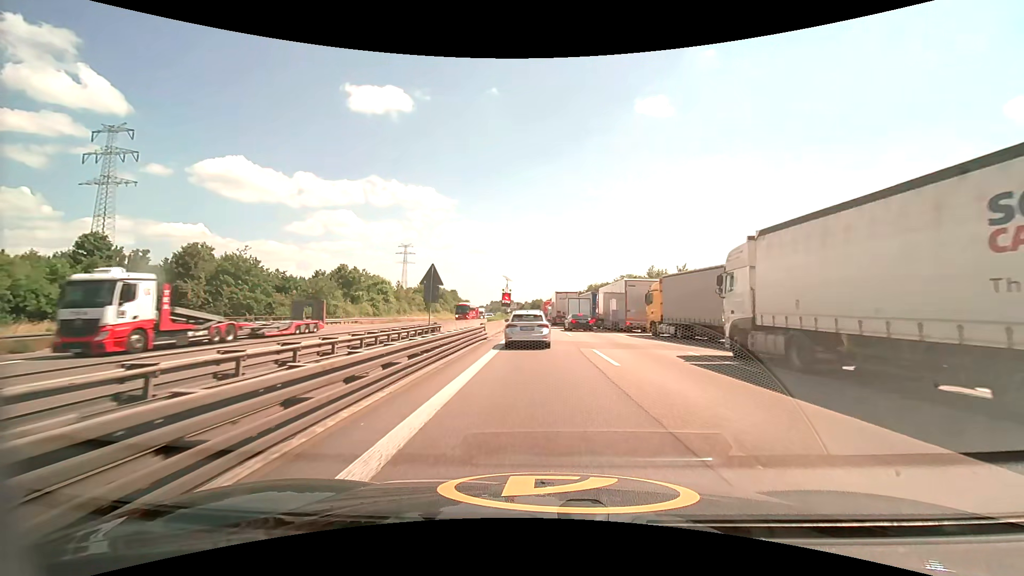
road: motorway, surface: asphalt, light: Day
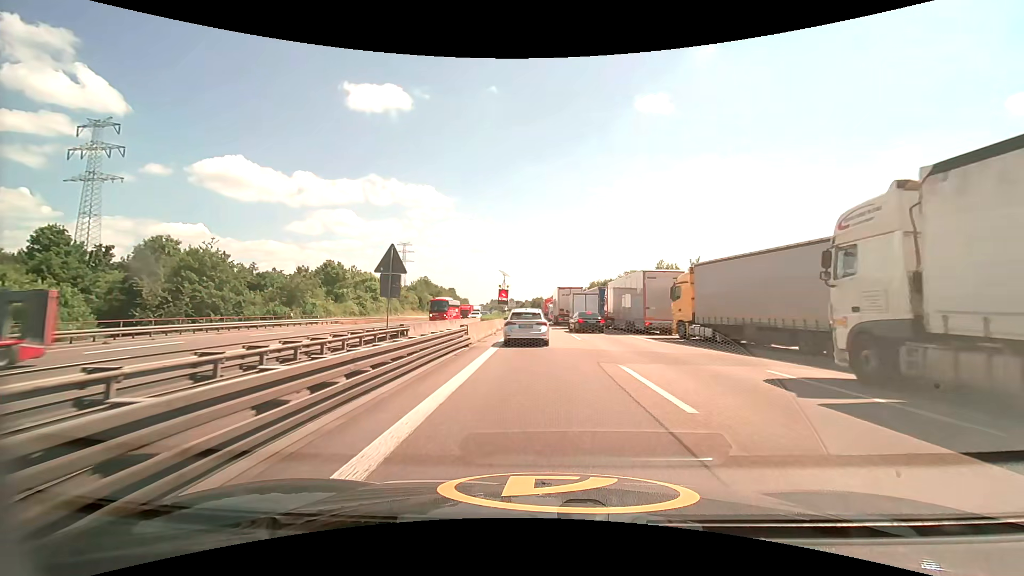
(0.0, +6.5) m; 0°
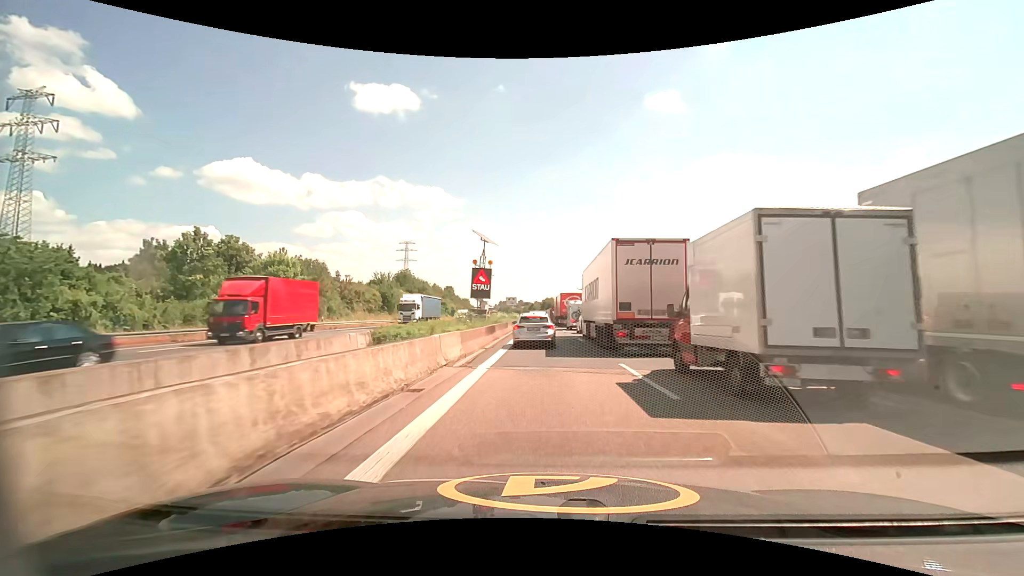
(-0.4, +33.9) m; -1°
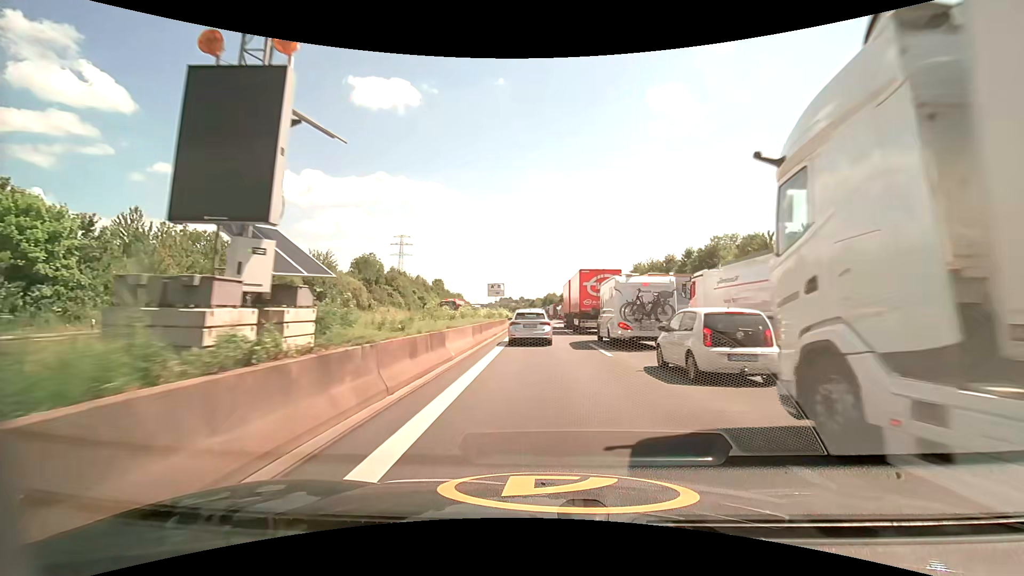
(-0.1, +27.5) m; 0°
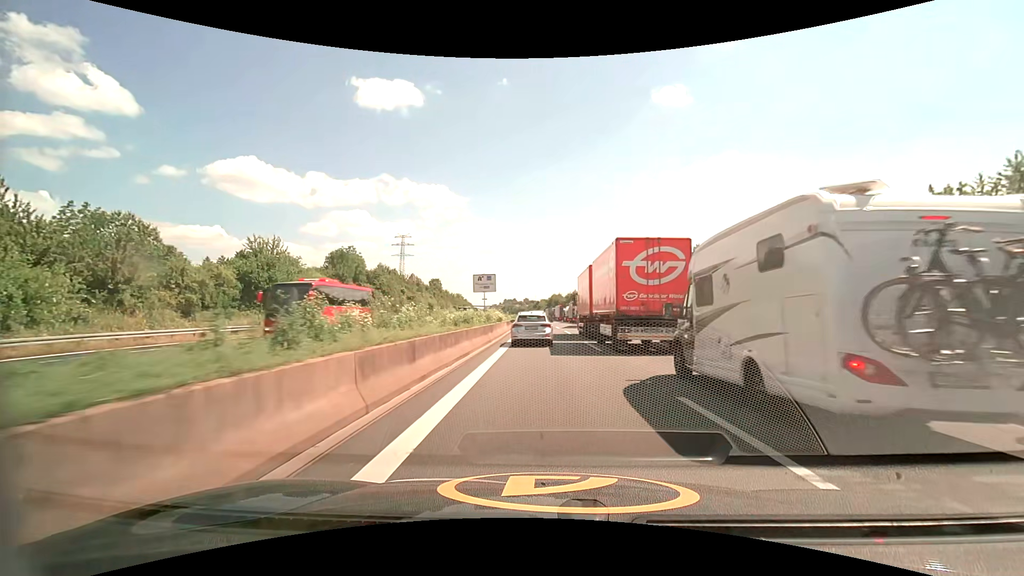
(0.0, +13.2) m; -1°
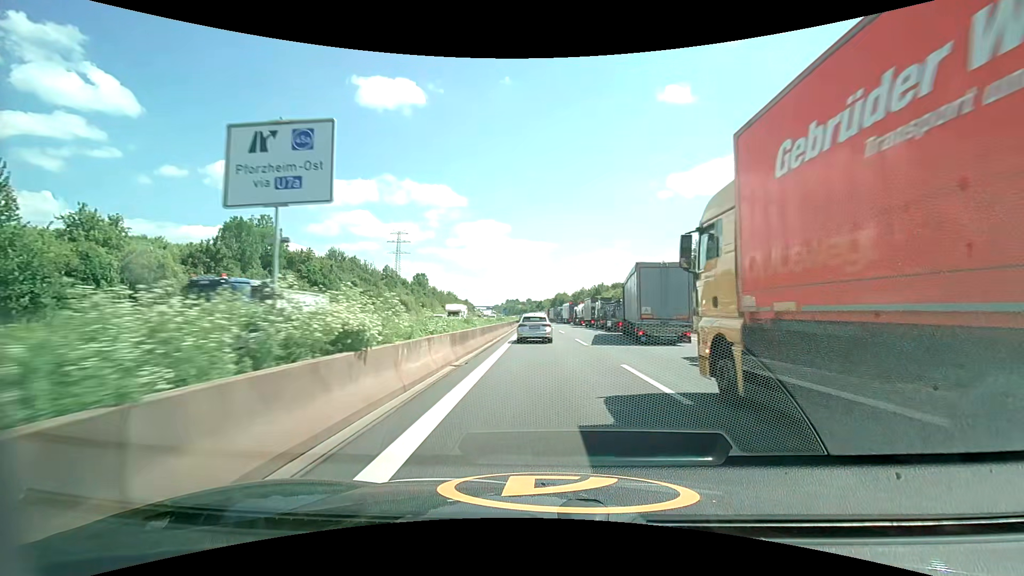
(0.0, +28.3) m; 0°
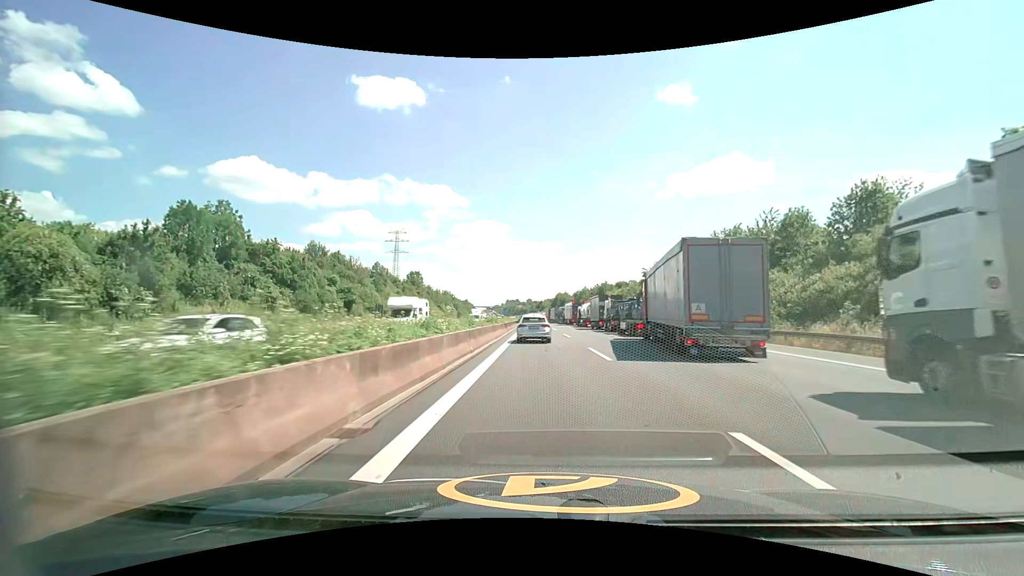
(0.0, +7.9) m; -1°
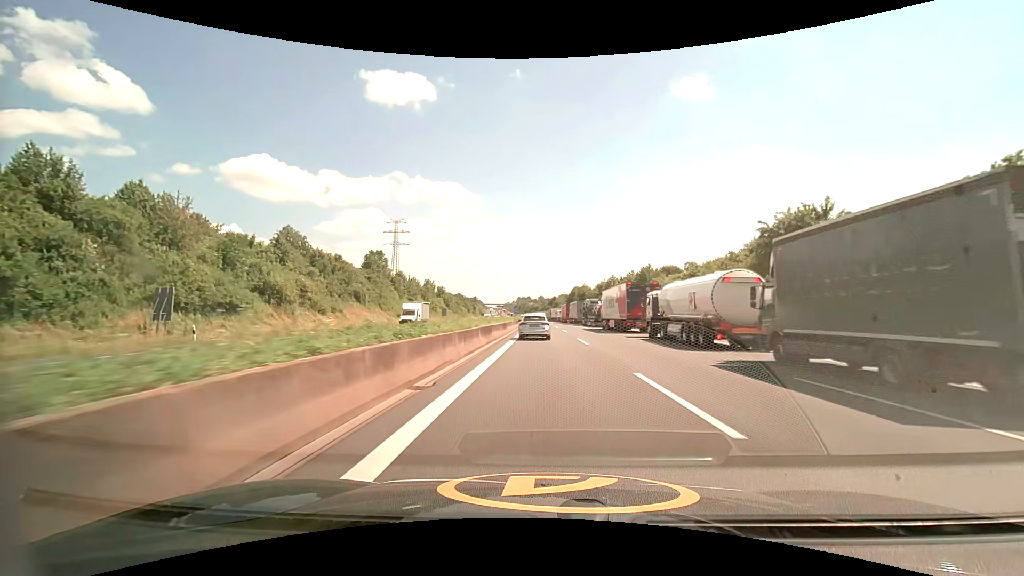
(-0.2, +46.3) m; -1°
(0, +10) (0, +20) (0, +30) (0, +40) (0, +50) (0, +60) (0, +70) (0, +80) (-1, +90) (-1, +100) m
